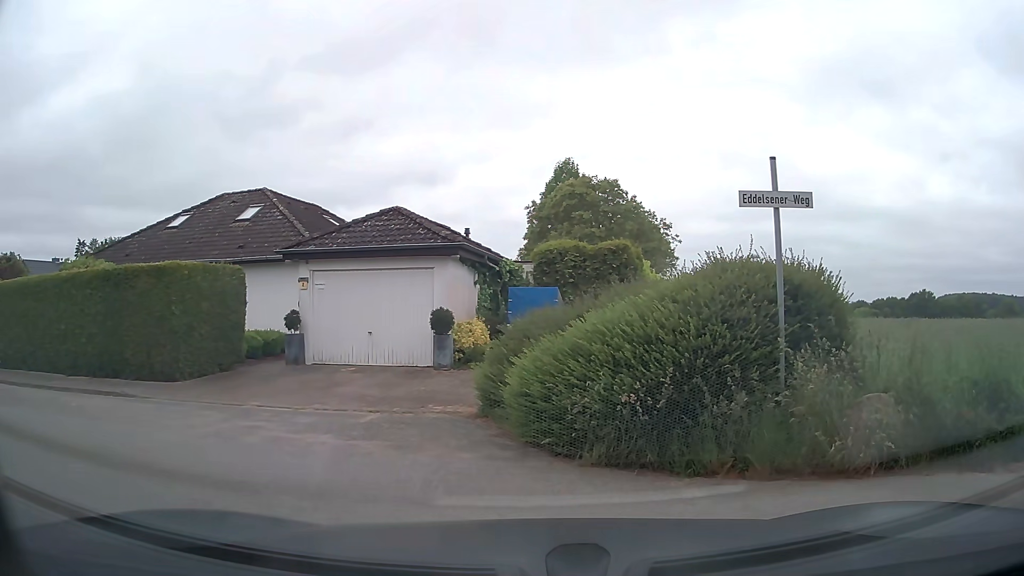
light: Day
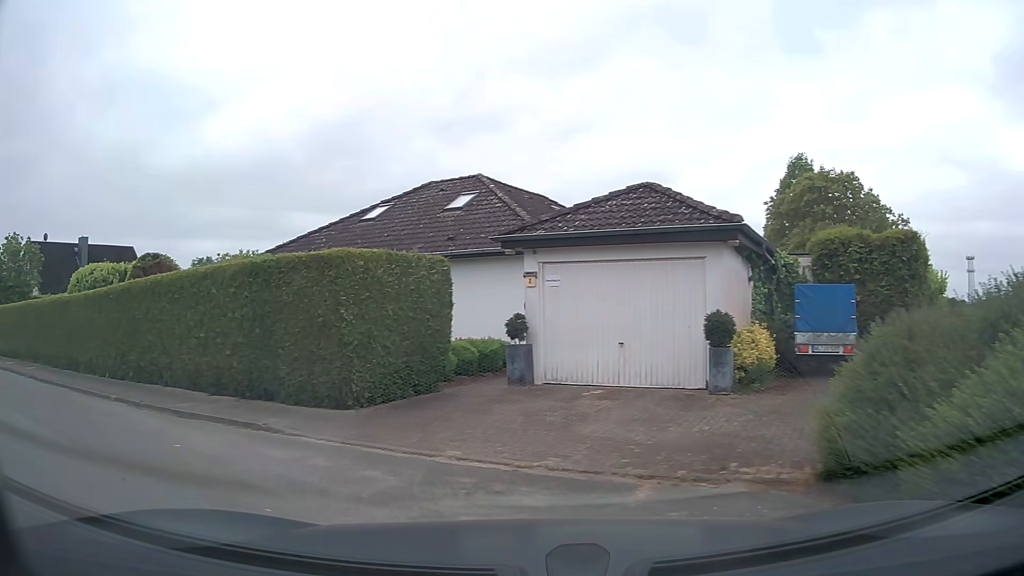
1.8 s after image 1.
(-0.6, +3.8) m; -19°
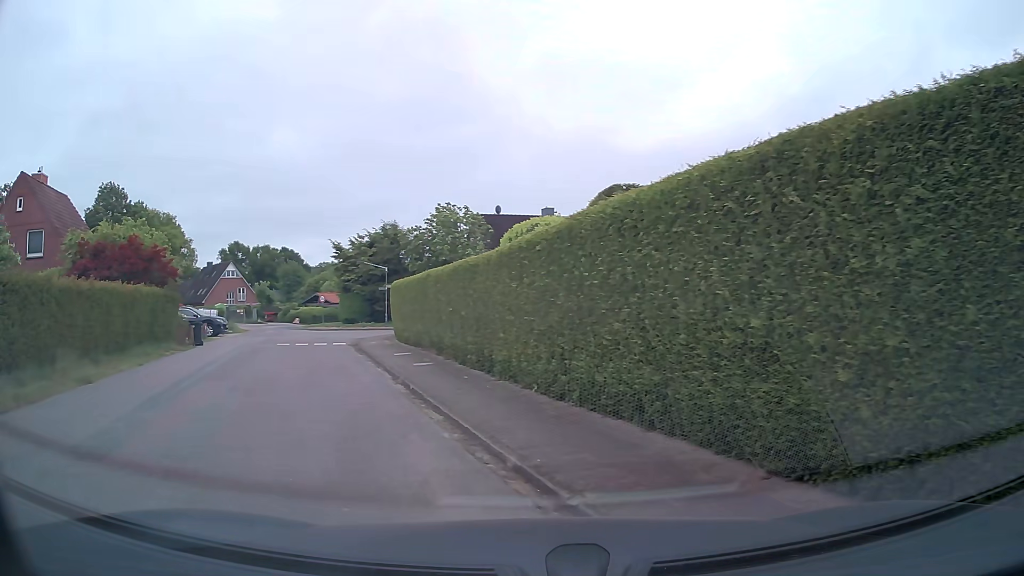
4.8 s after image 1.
(-2.9, +7.4) m; -42°
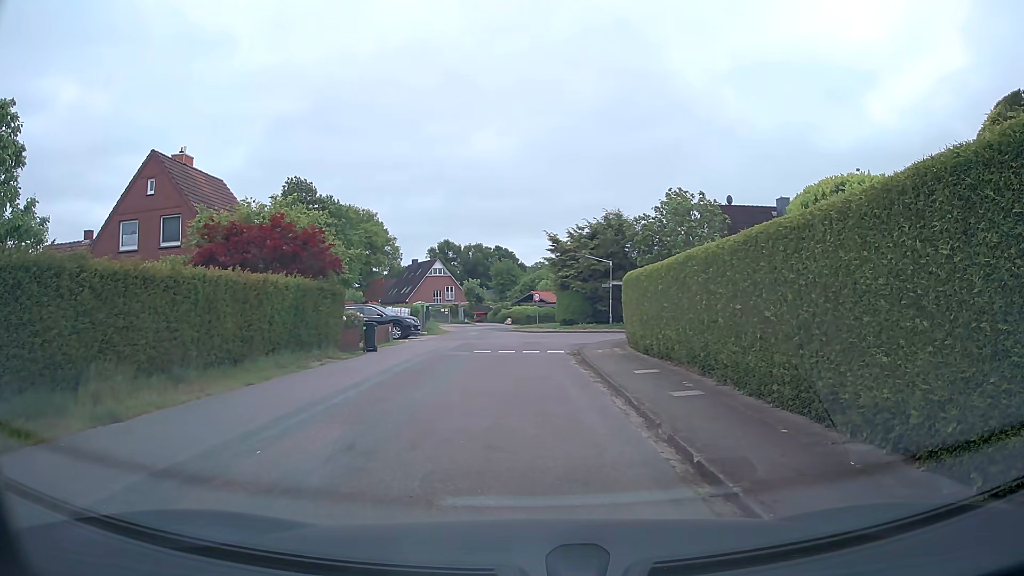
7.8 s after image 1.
(-1.0, +5.5) m; -17°
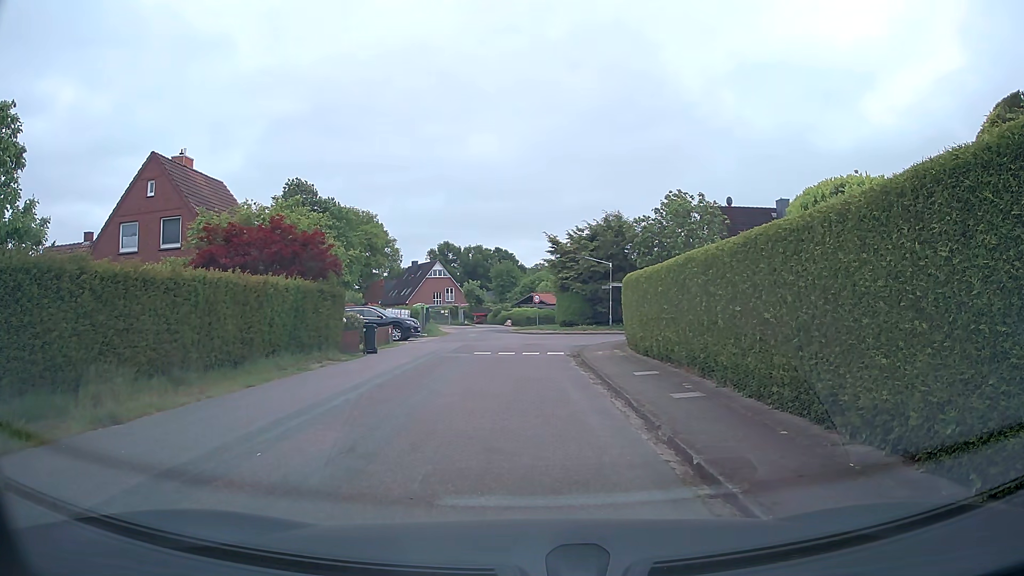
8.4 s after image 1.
(0.0, 0.0) m; 0°
